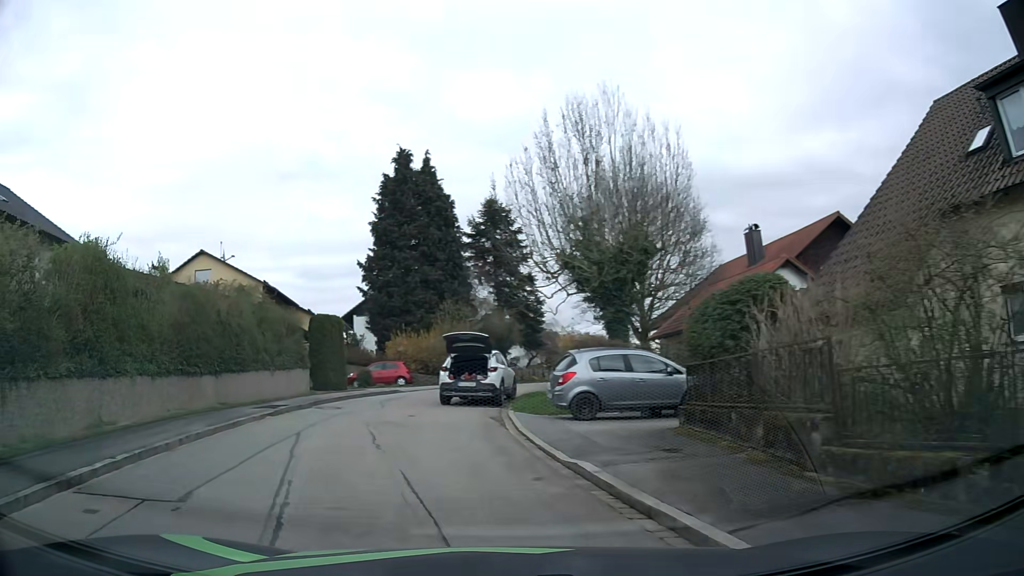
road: residential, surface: asphalt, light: Day
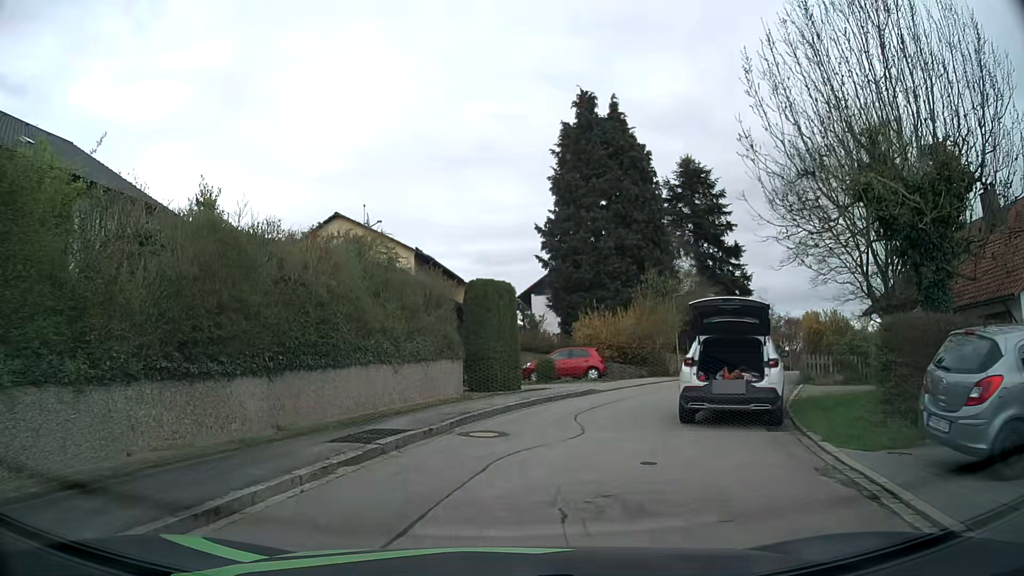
(-1.2, +8.5) m; -14°
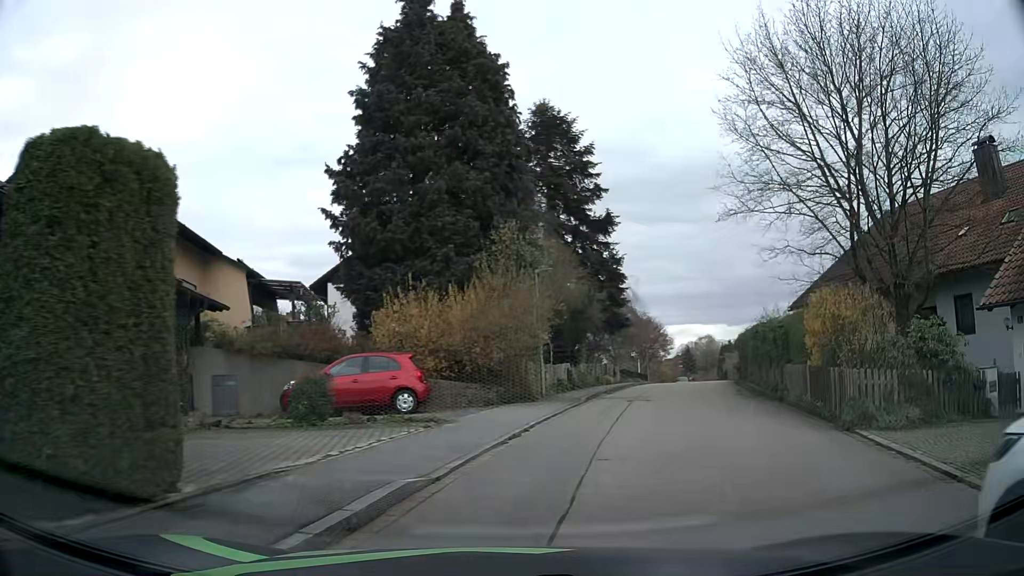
(+1.2, +12.9) m; +16°
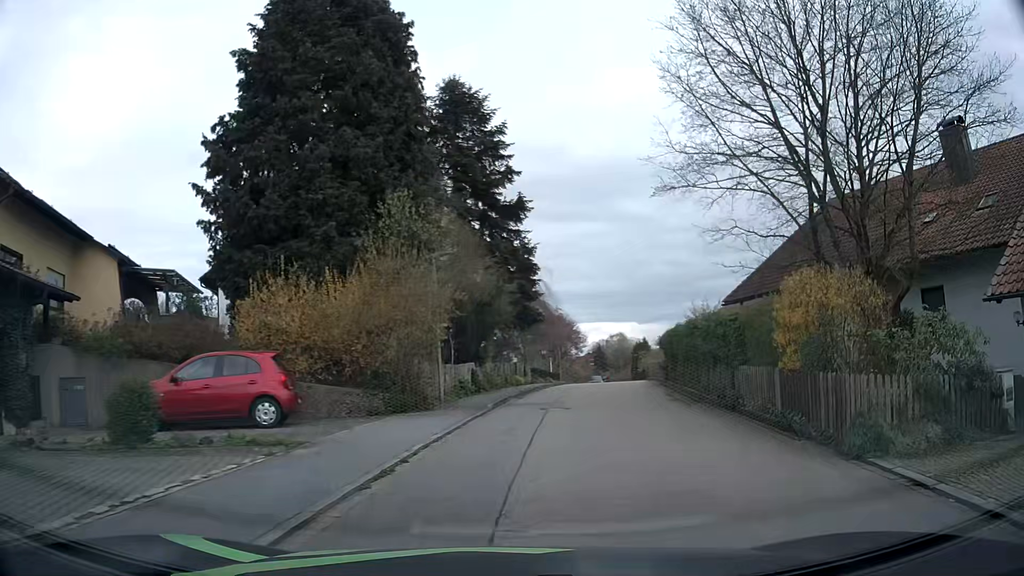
(+0.2, +3.4) m; +8°
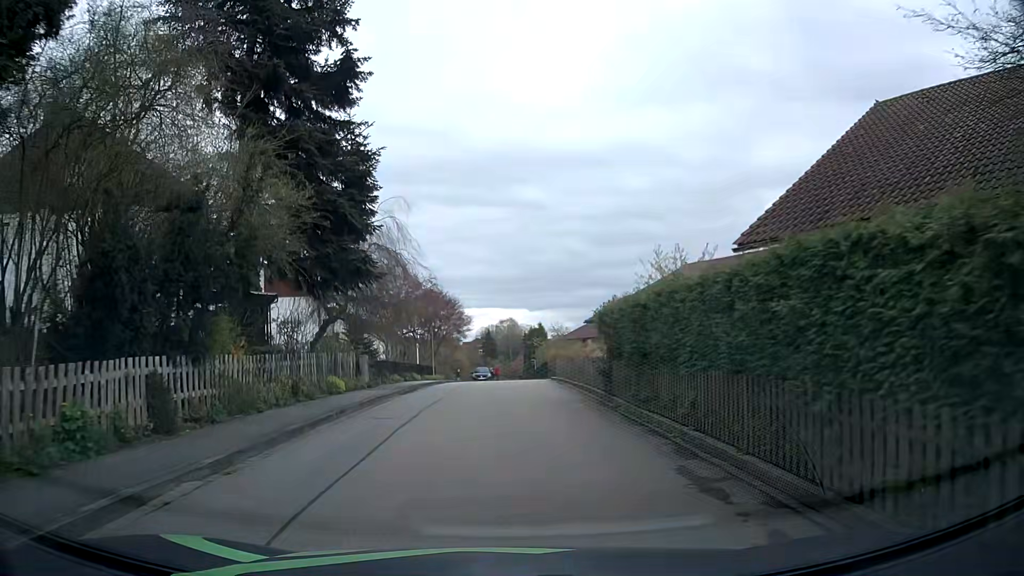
(+1.9, +14.9) m; +10°
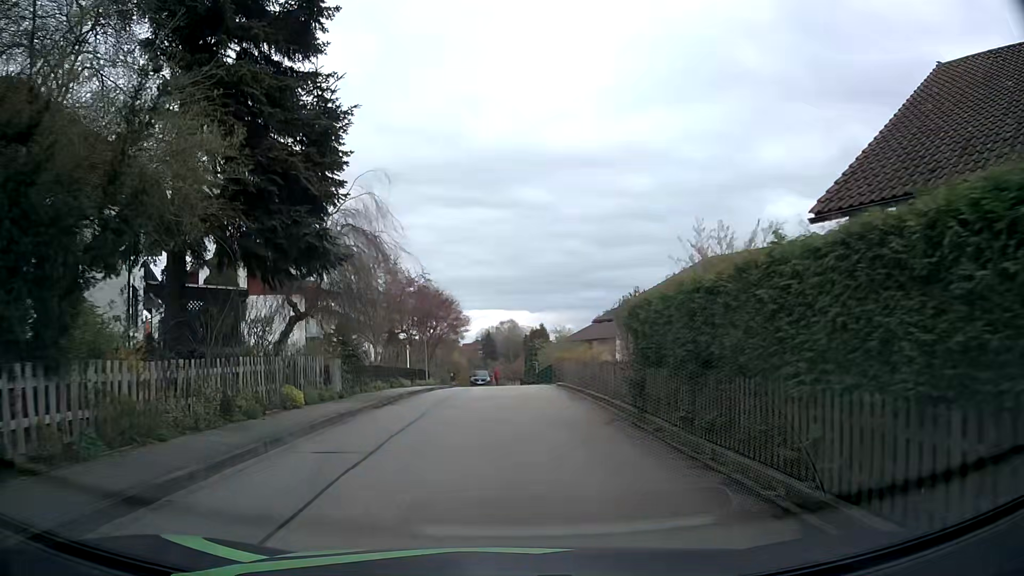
(0.0, +3.8) m; 0°
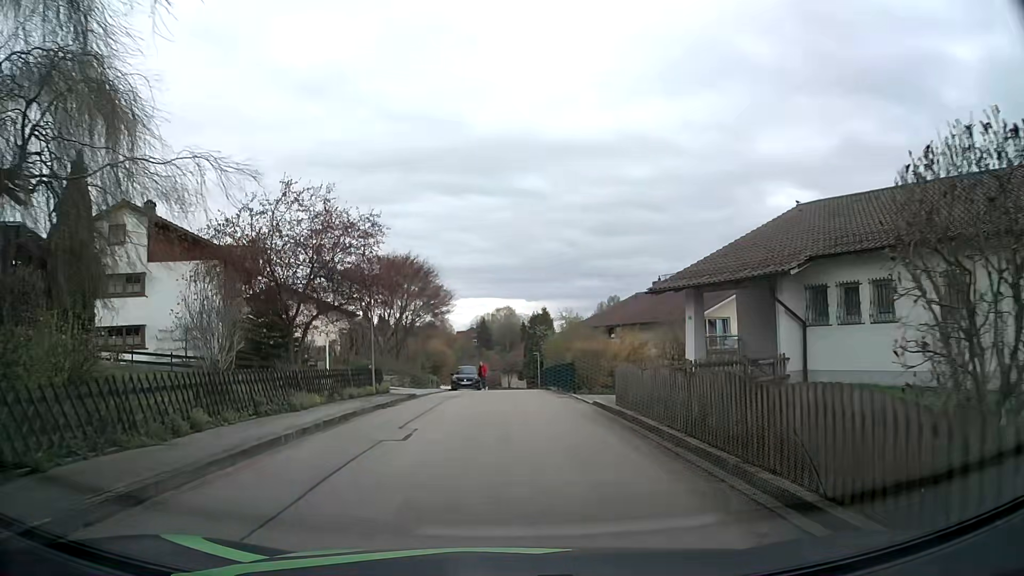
(-0.1, +14.8) m; -1°
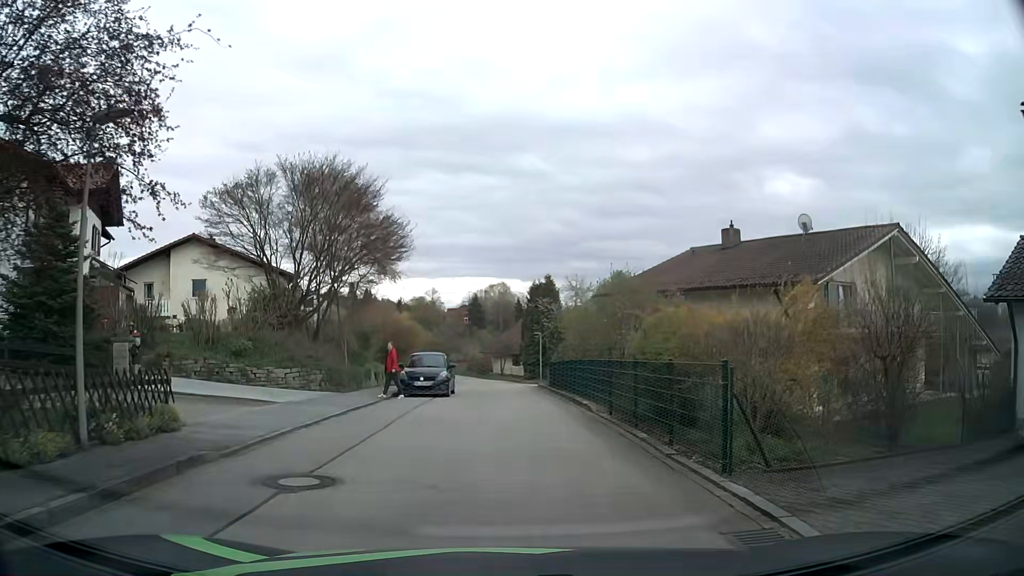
(+0.2, +17.3) m; 0°
(0, +10) (0, +20) (0, +30) (0, +40) (0, +50) (-1, +60) (-2, +70) (-5, +79) (-8, +89) (-12, +98) m
